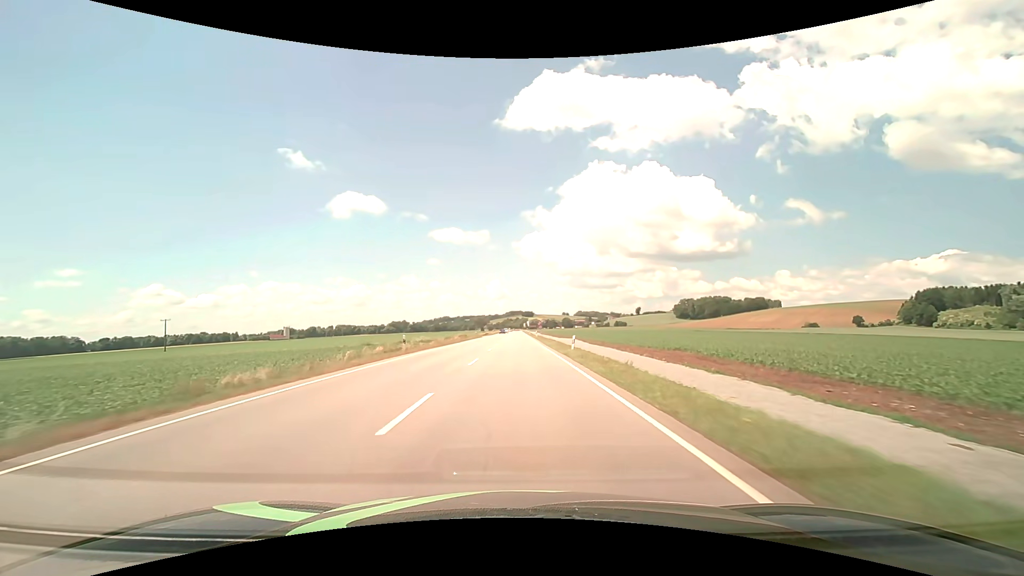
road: primary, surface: asphalt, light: Day
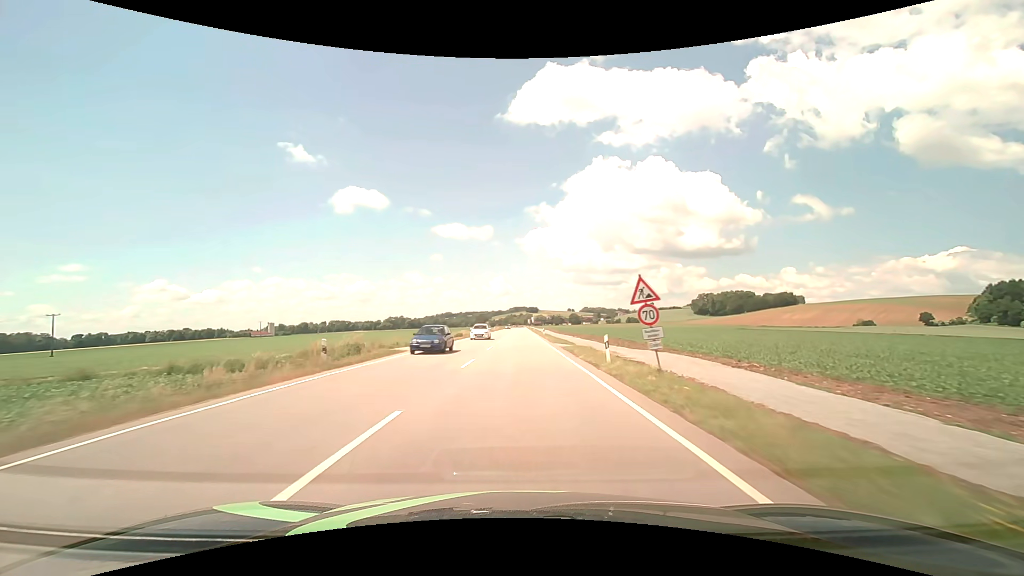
(-0.1, +61.6) m; 0°
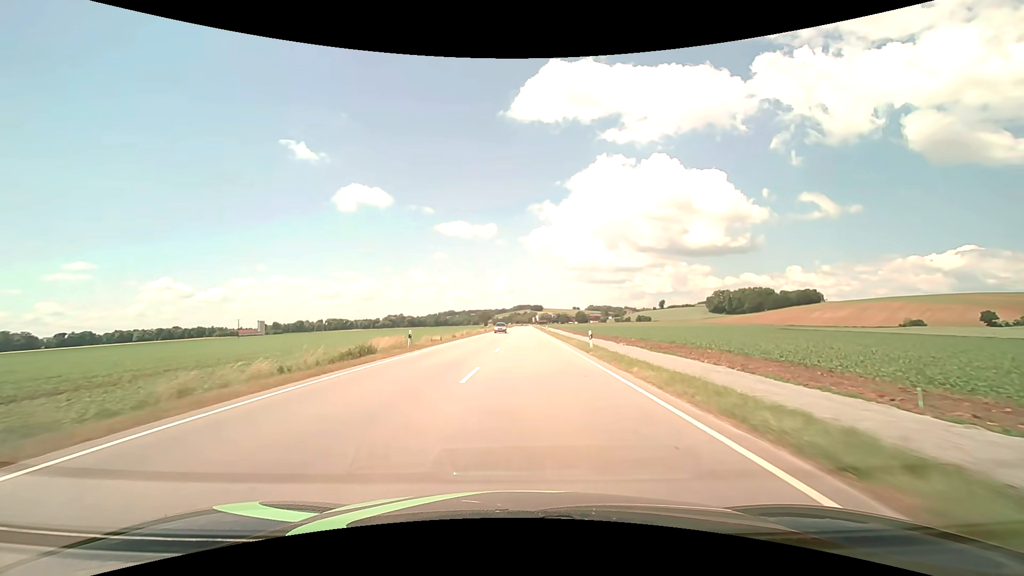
(-0.3, +39.6) m; -1°
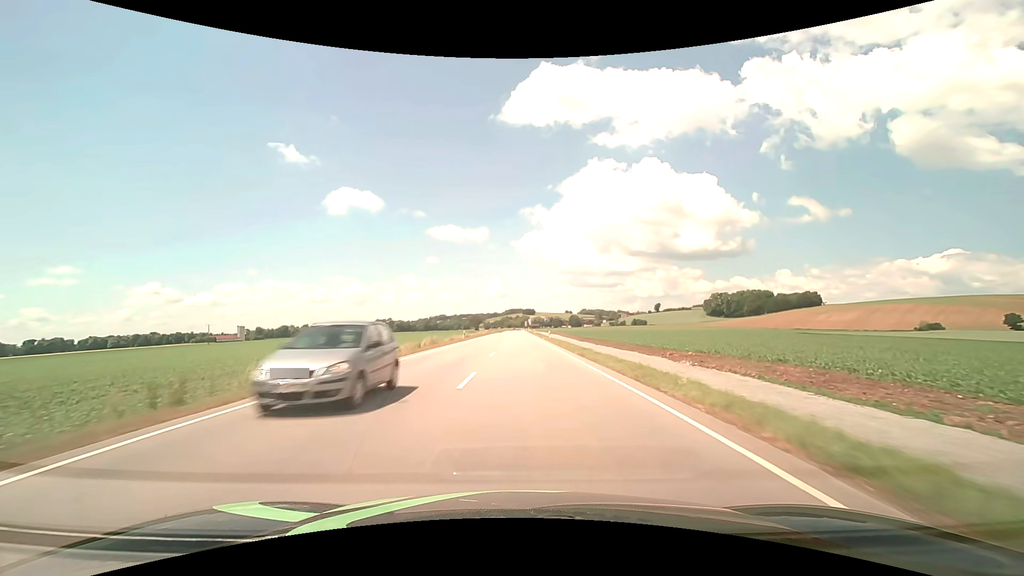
(+0.2, +23.8) m; +1°
